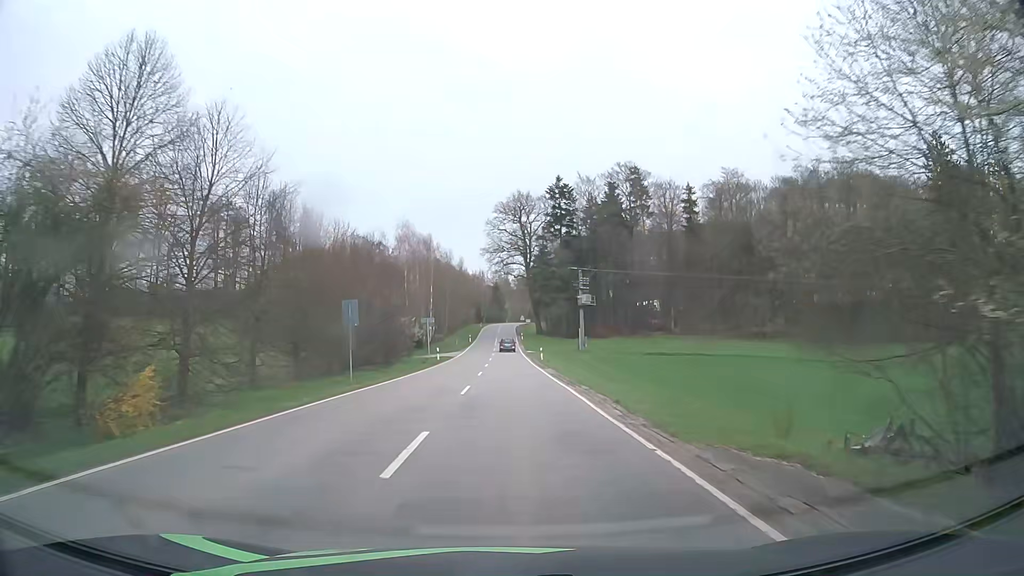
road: tertiary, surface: asphalt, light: Day
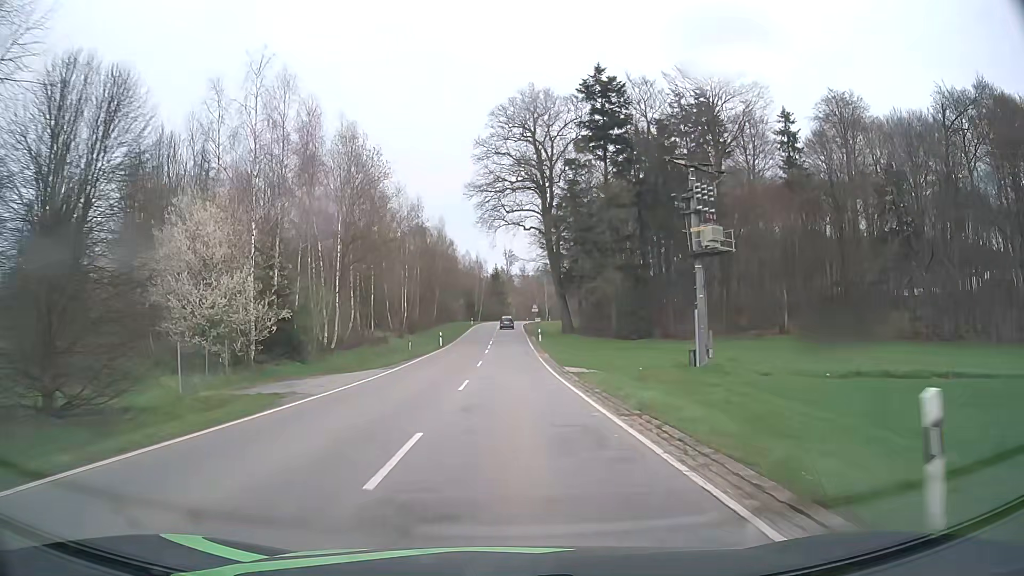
(+0.2, +48.9) m; 0°
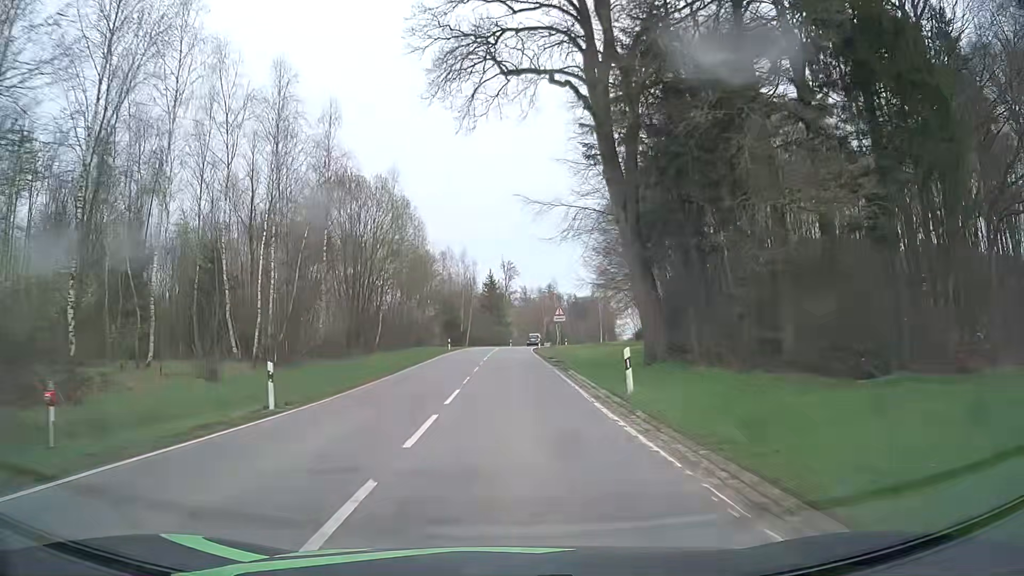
(0.0, +39.4) m; 0°
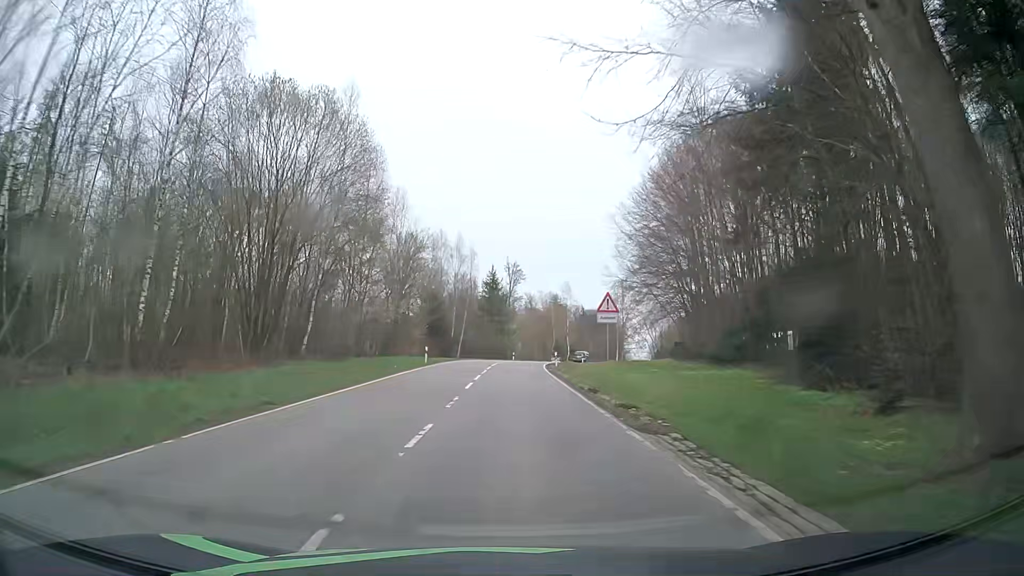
(-0.1, +19.3) m; 0°
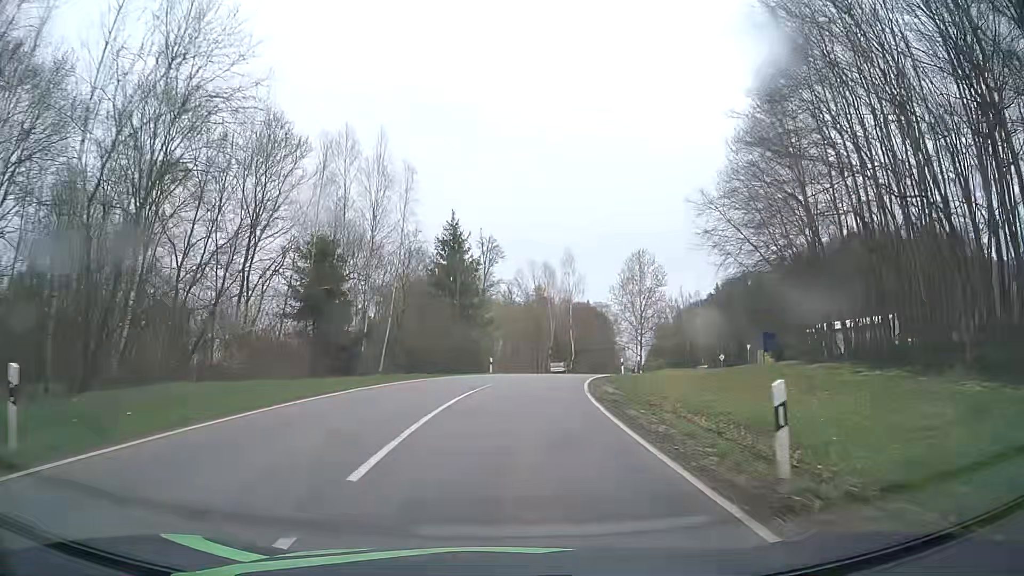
(+0.5, +37.2) m; +2°
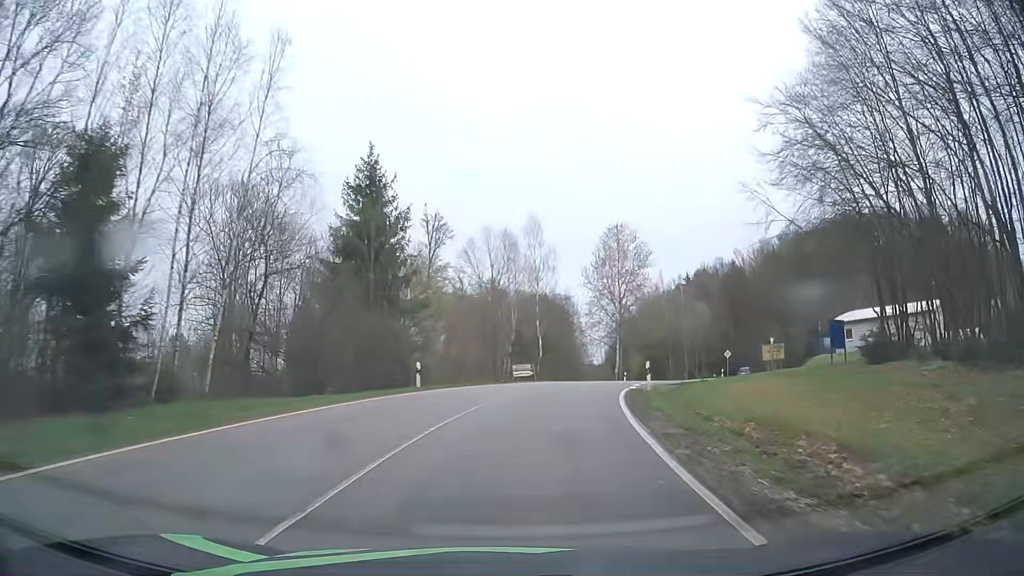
(+0.4, +18.1) m; +3°
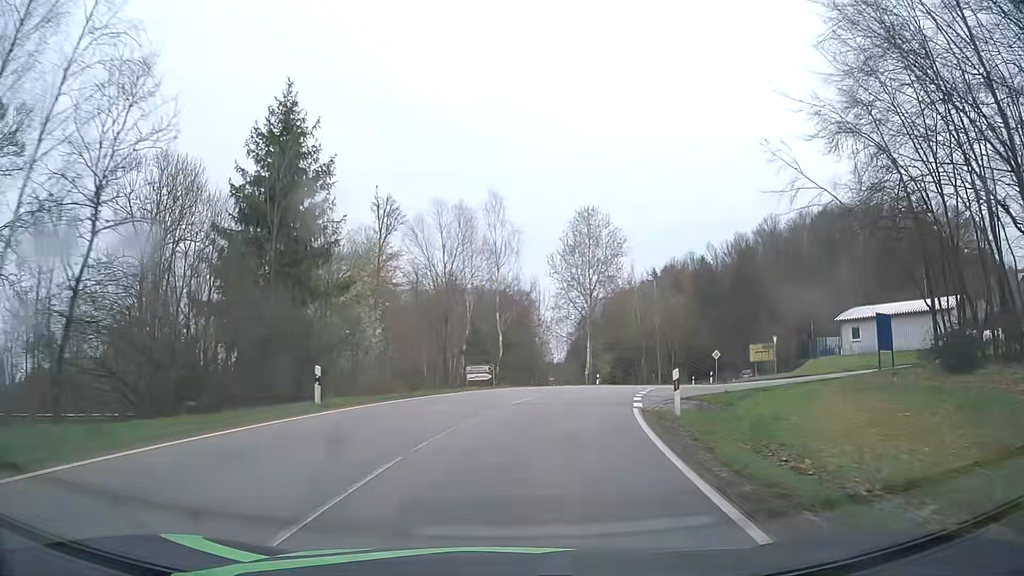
(+0.3, +8.9) m; +4°
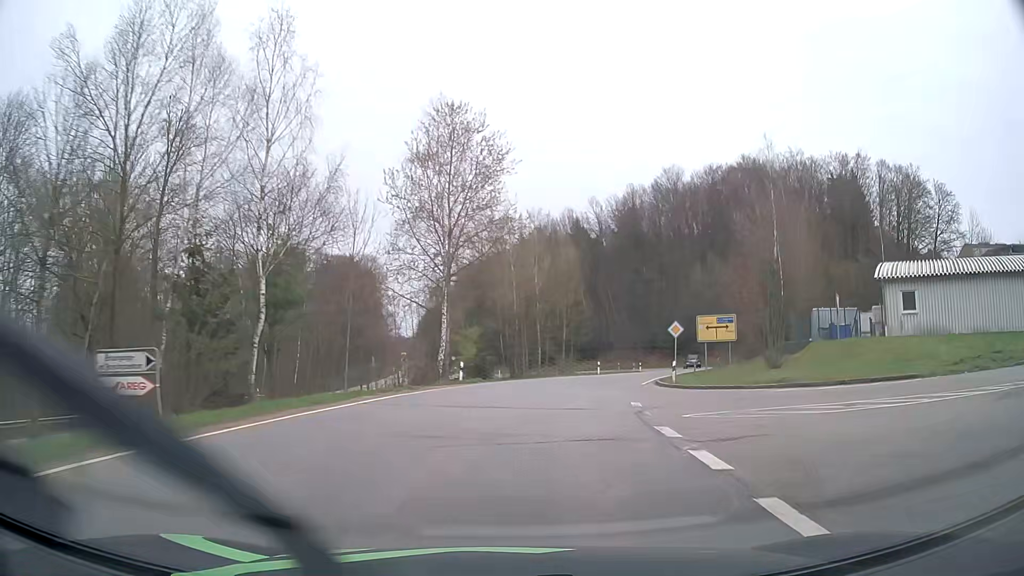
(+2.9, +25.8) m; +13°
(0, +10) (+2, +20) (+4, +30) (+7, +39) (+10, +49) (+14, +58) (+18, +67) (+21, +76) (+21, +86) (+18, +96) m
